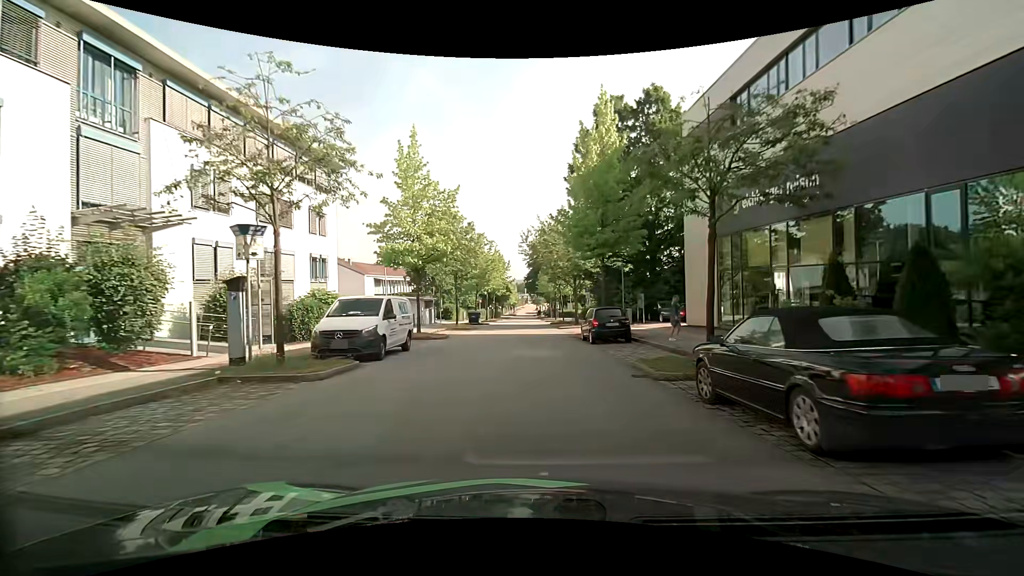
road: residential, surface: asphalt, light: Day
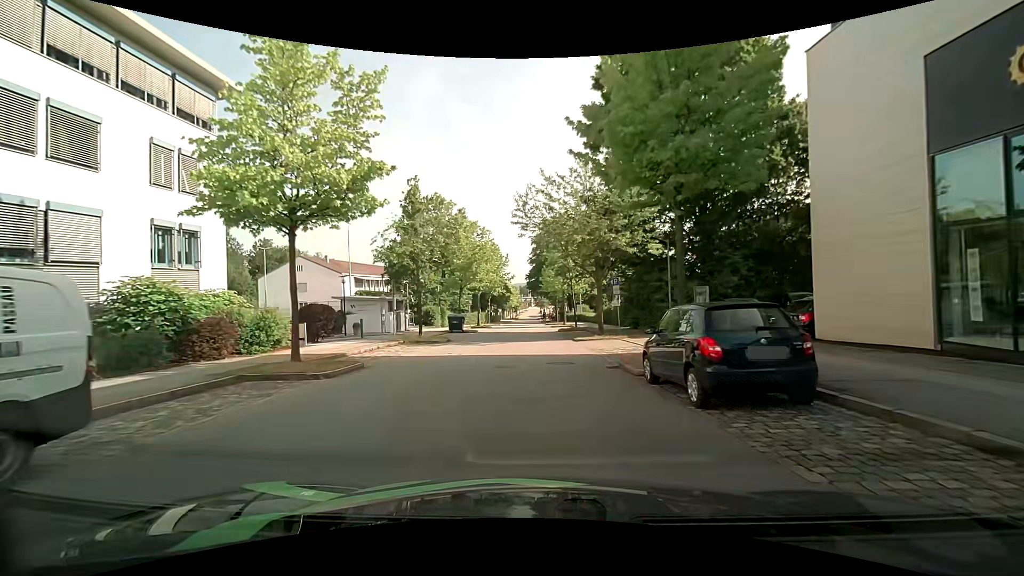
(0.0, +13.2) m; -1°
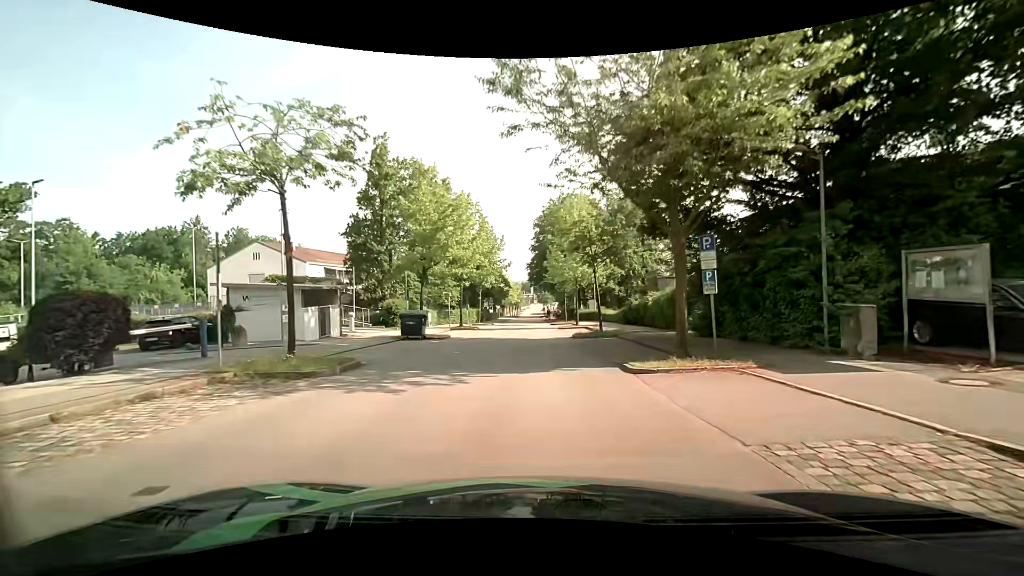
(+0.1, +14.2) m; +1°
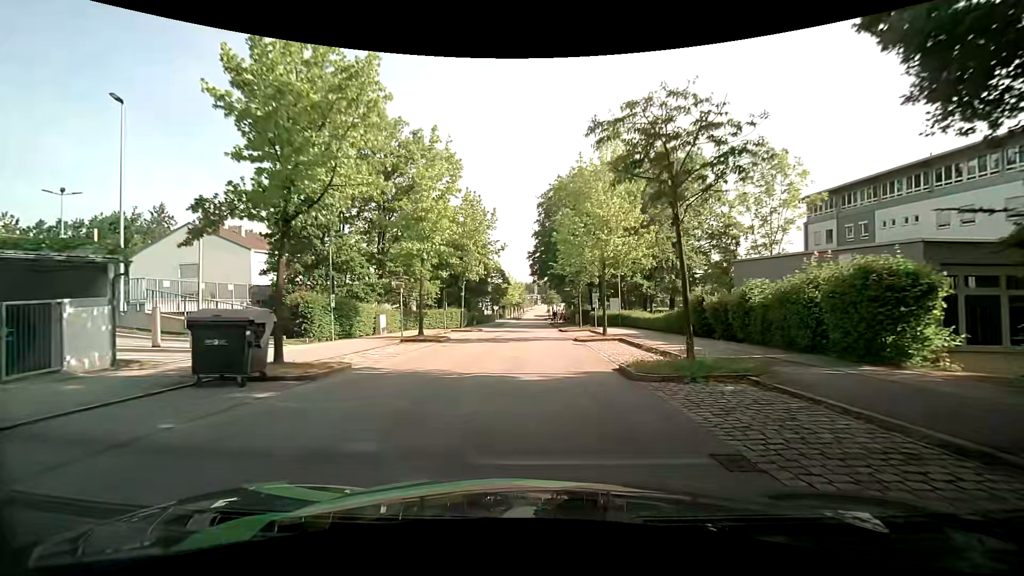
(-0.2, +14.8) m; -2°
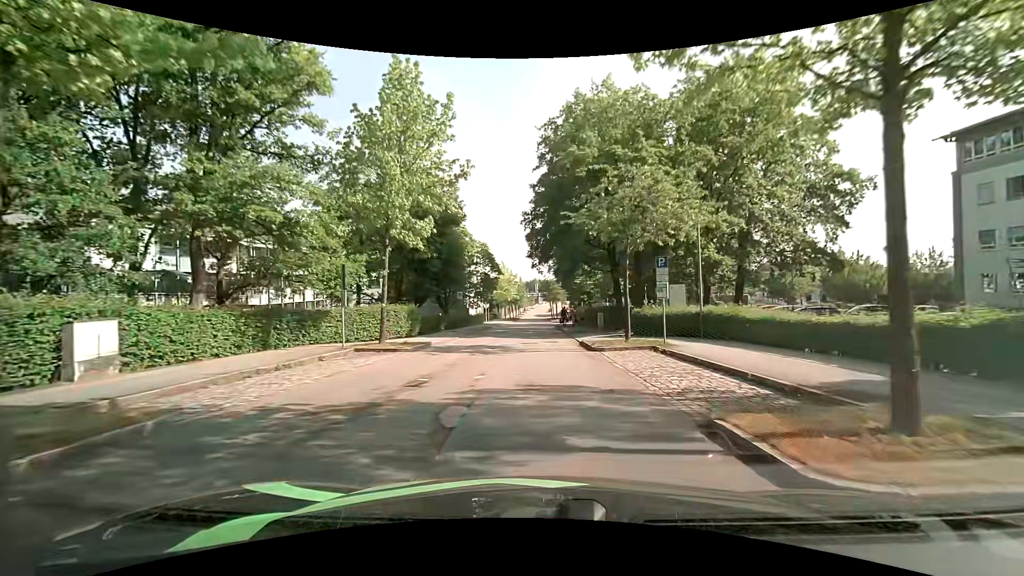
(+0.3, +20.5) m; +1°
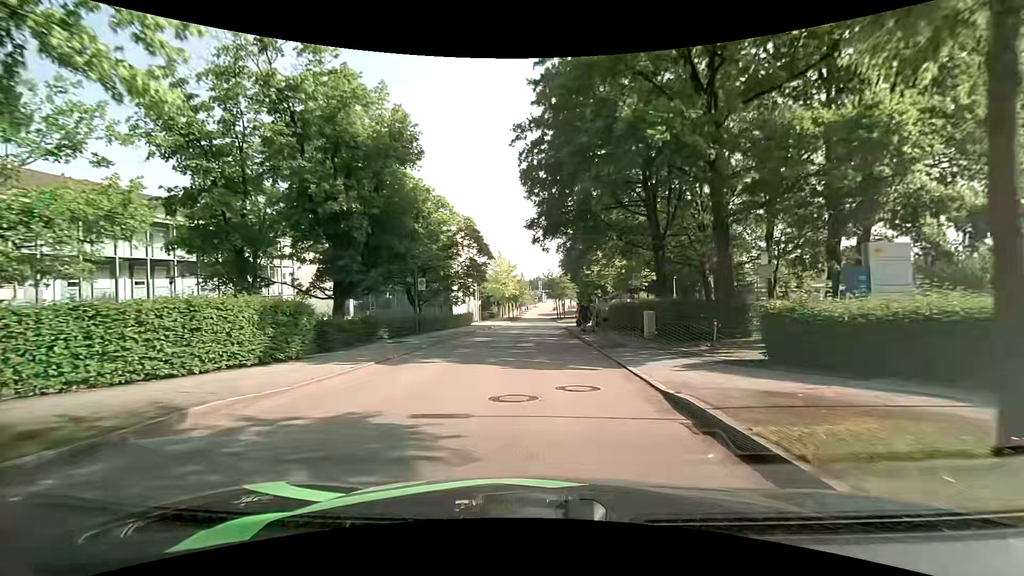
(-0.1, +15.2) m; -1°
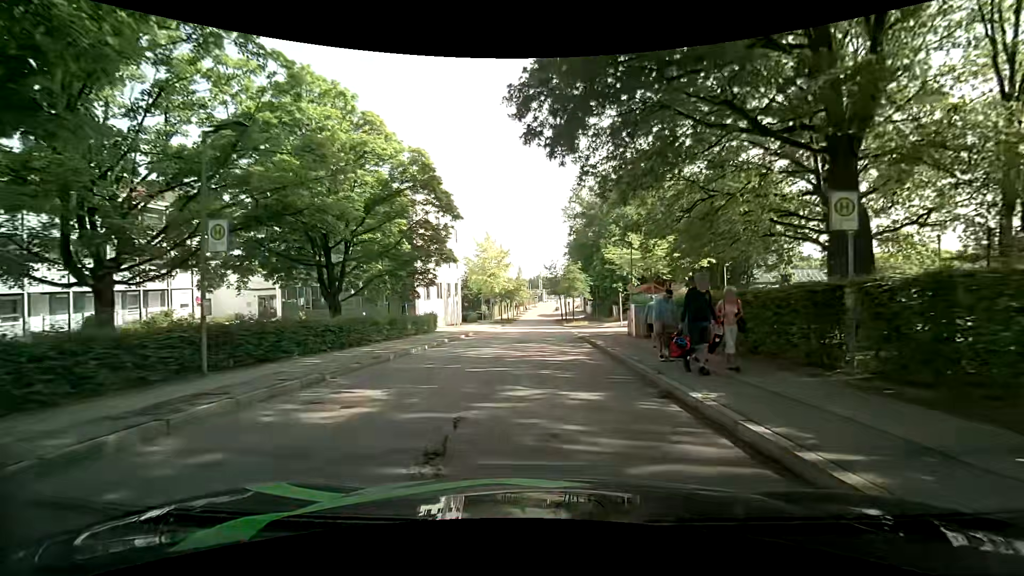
(0.0, +17.9) m; -1°
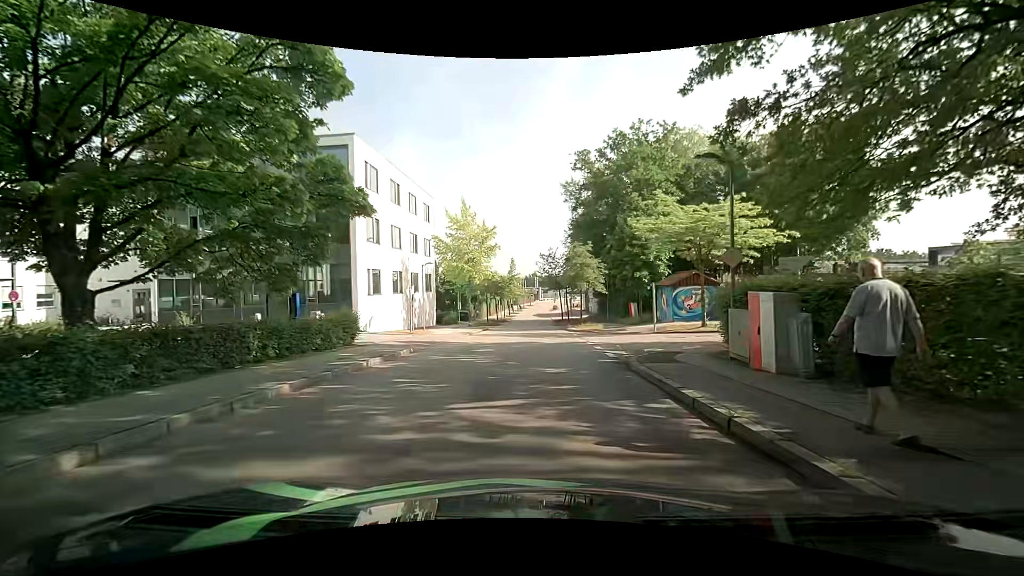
(+0.3, +14.3) m; +1°
